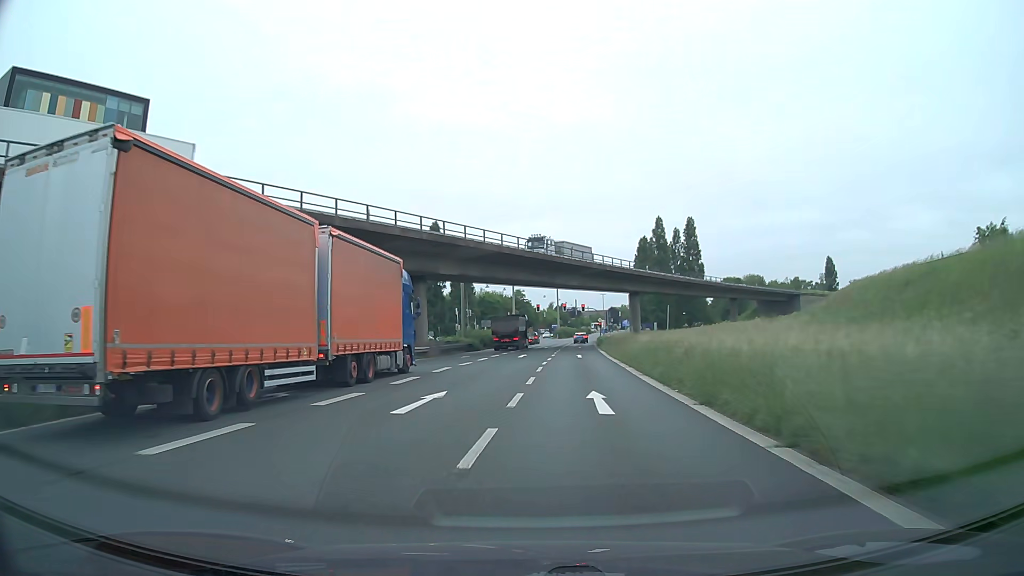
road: trunk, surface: asphalt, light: Day
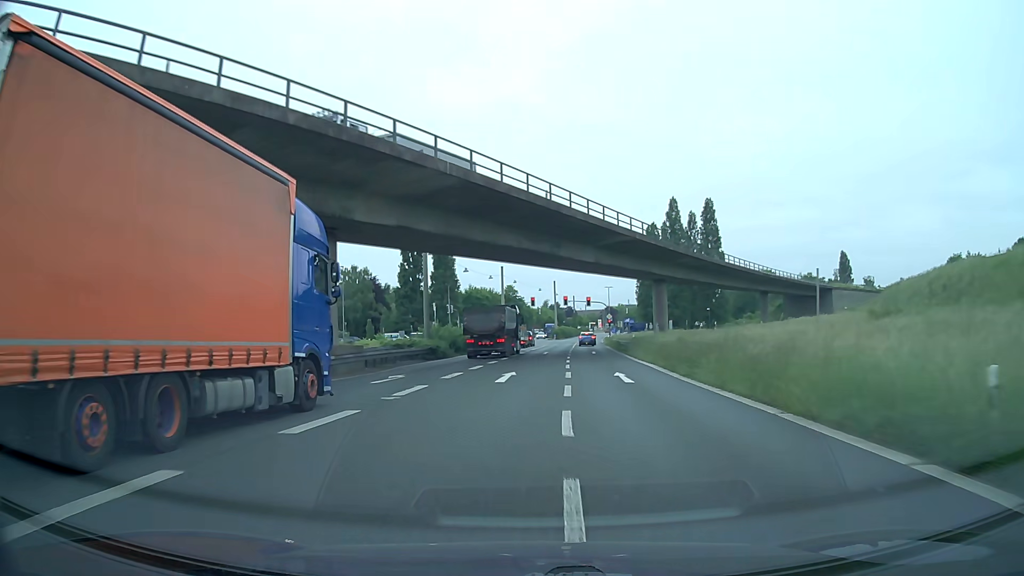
(+0.1, +21.9) m; +1°
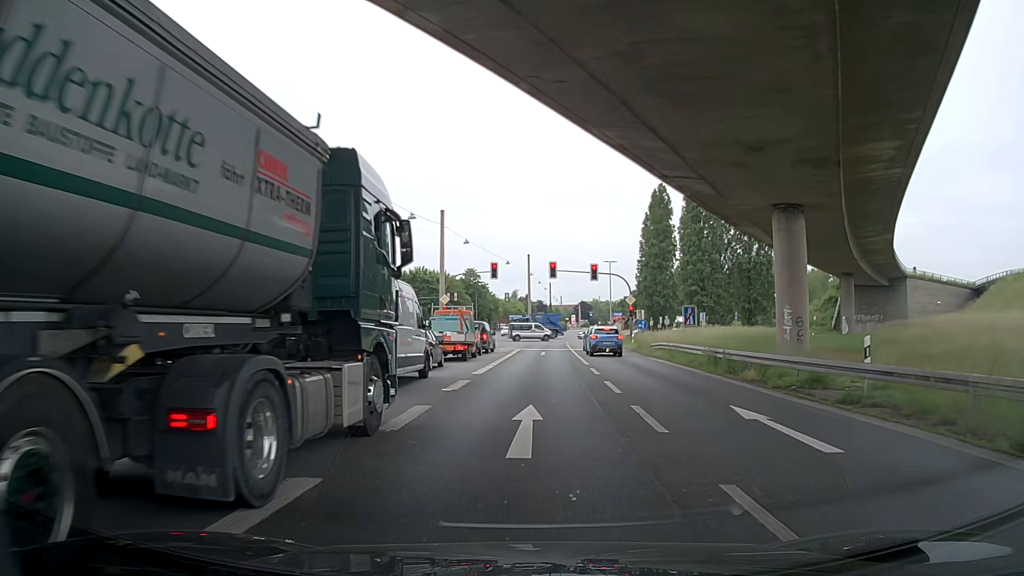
(+0.8, +41.2) m; +3°
